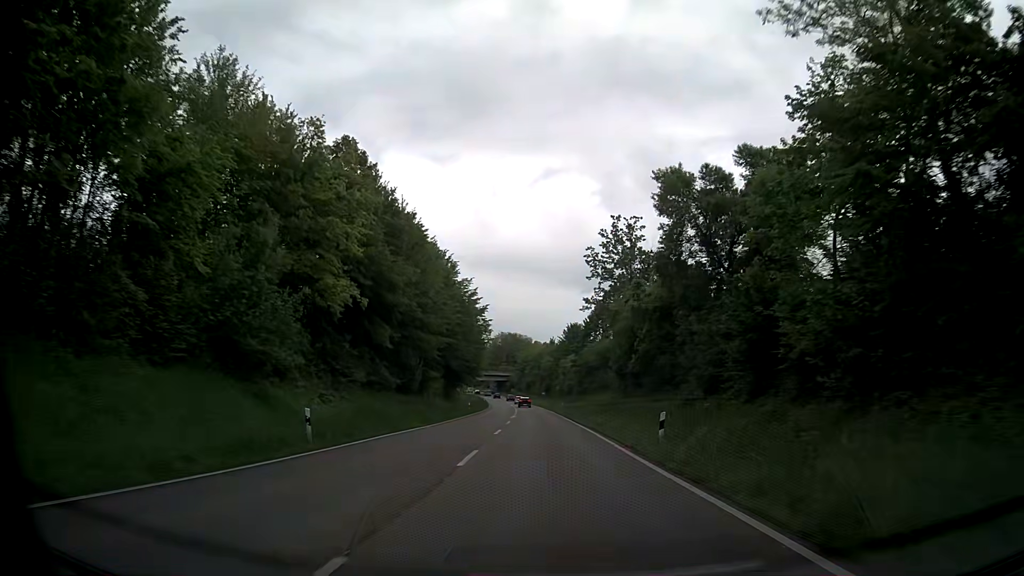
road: primary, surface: asphalt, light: Day
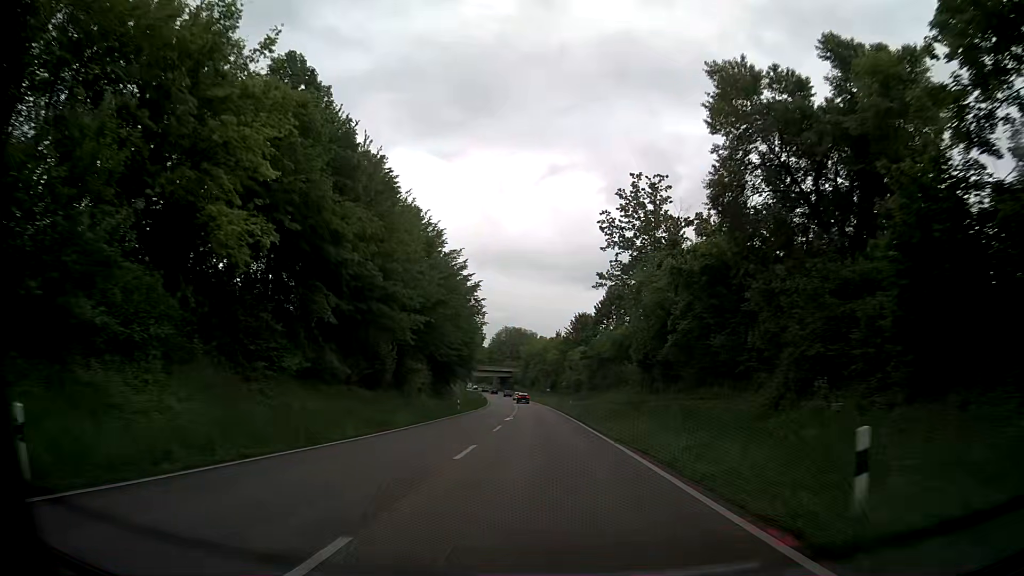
(0.0, +11.6) m; 0°
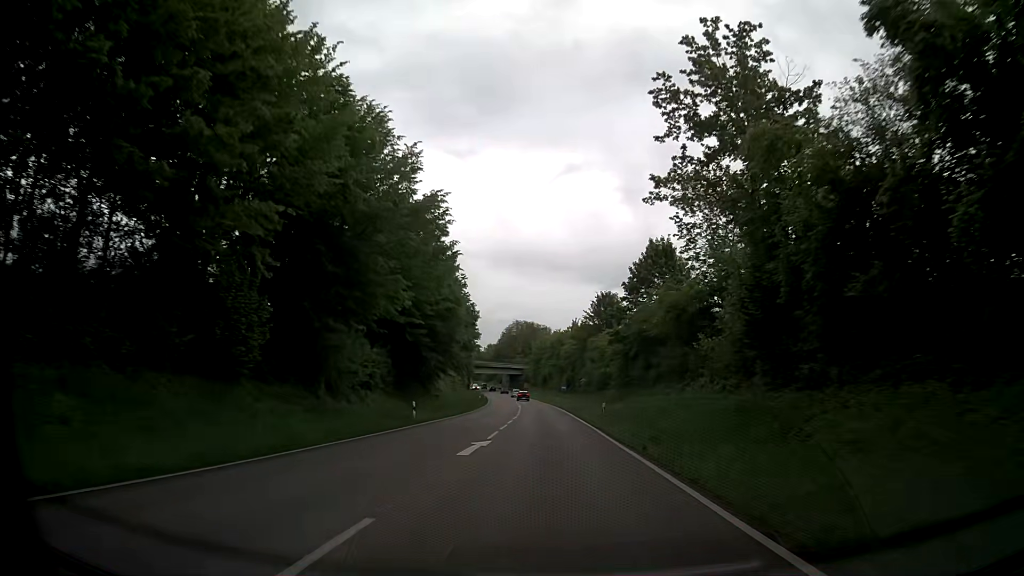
(-0.4, +23.2) m; -2°
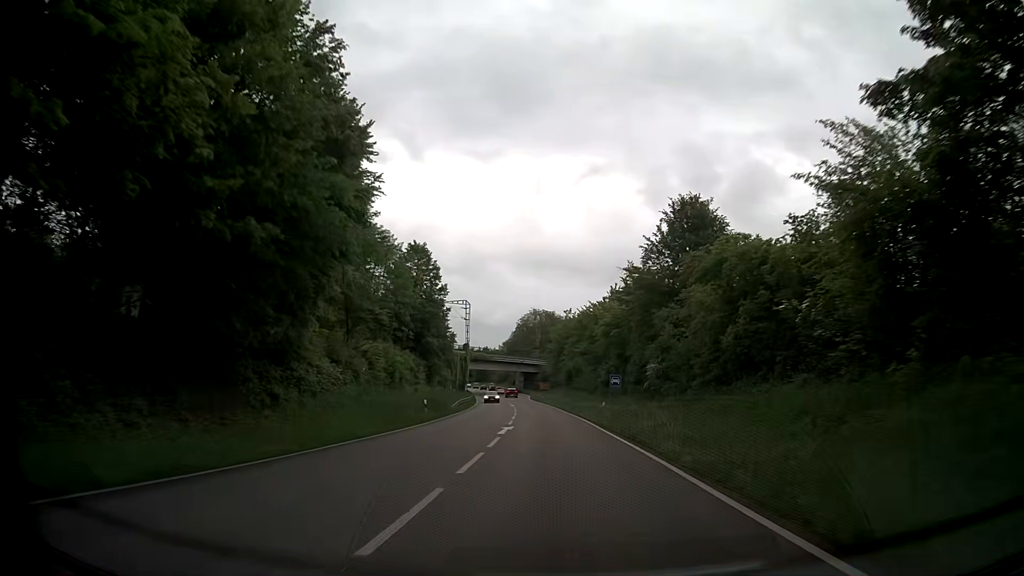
(-0.8, +46.5) m; -2°
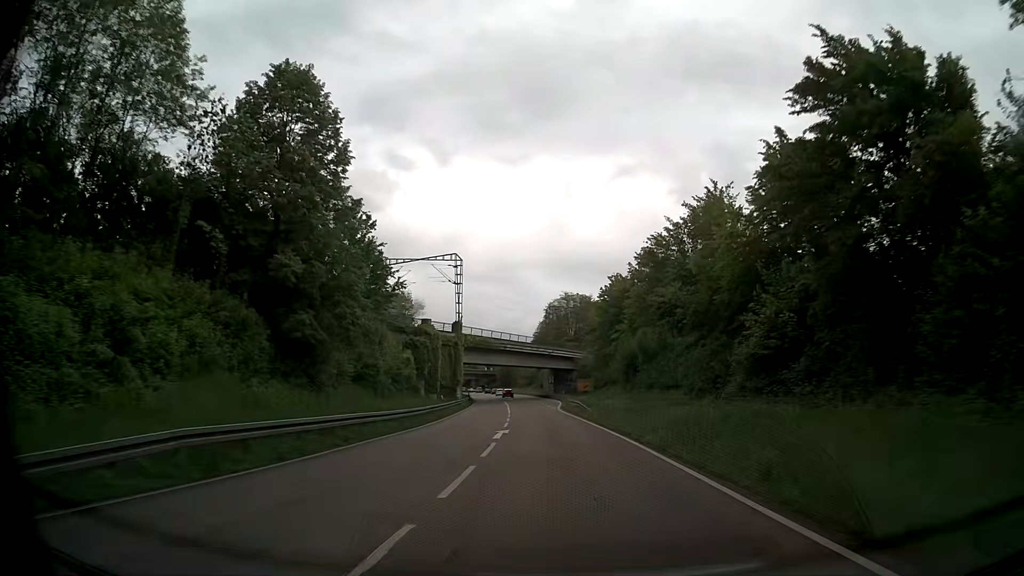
(-1.1, +45.8) m; -3°
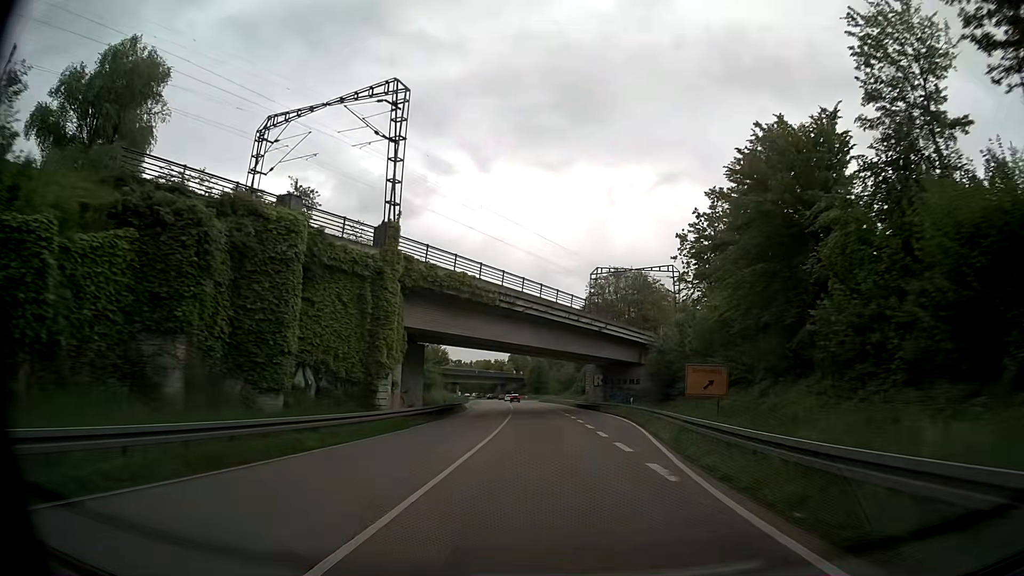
(-1.5, +45.9) m; -4°
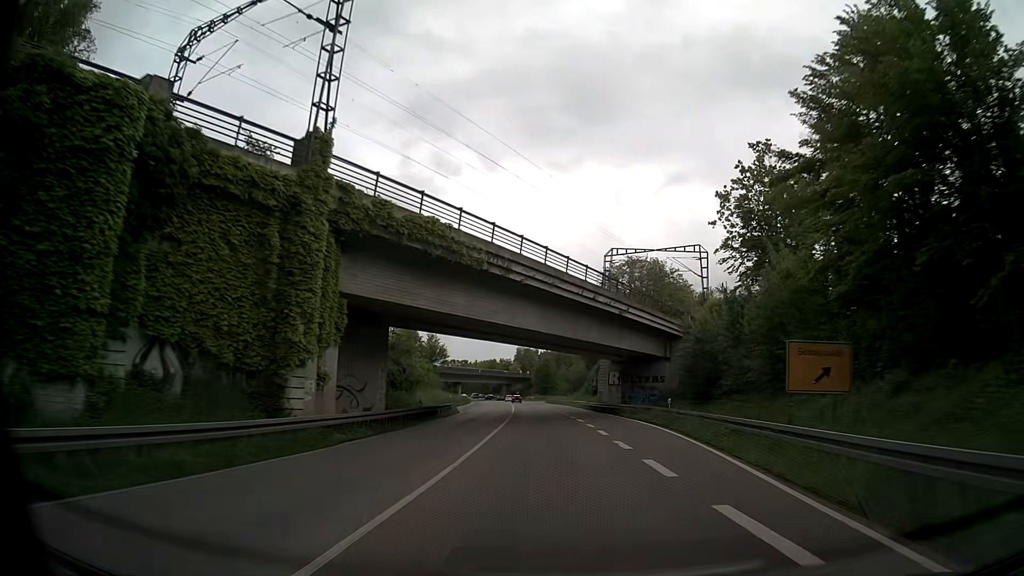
(0.0, +11.5) m; -1°
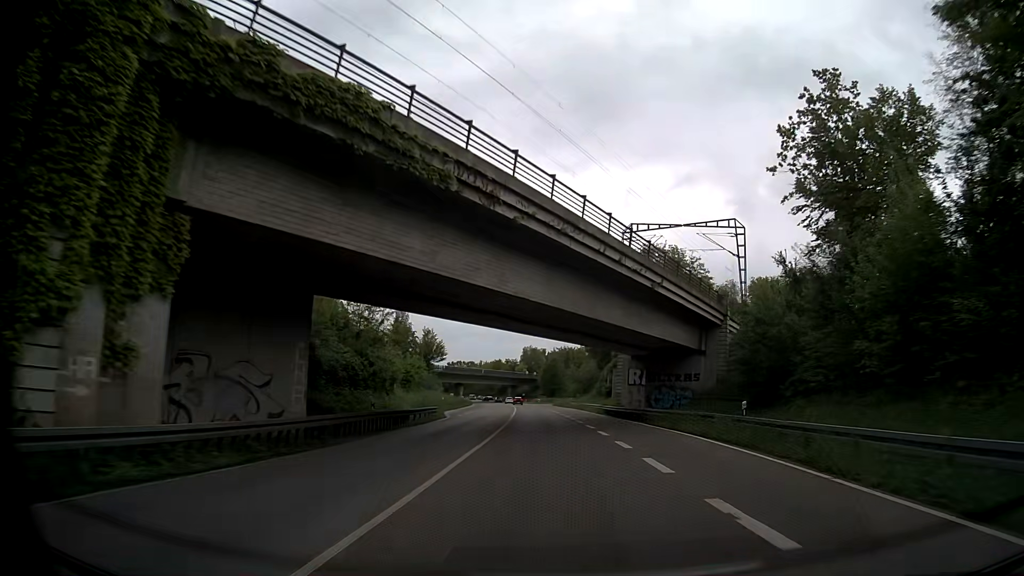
(0.0, +11.5) m; -1°
